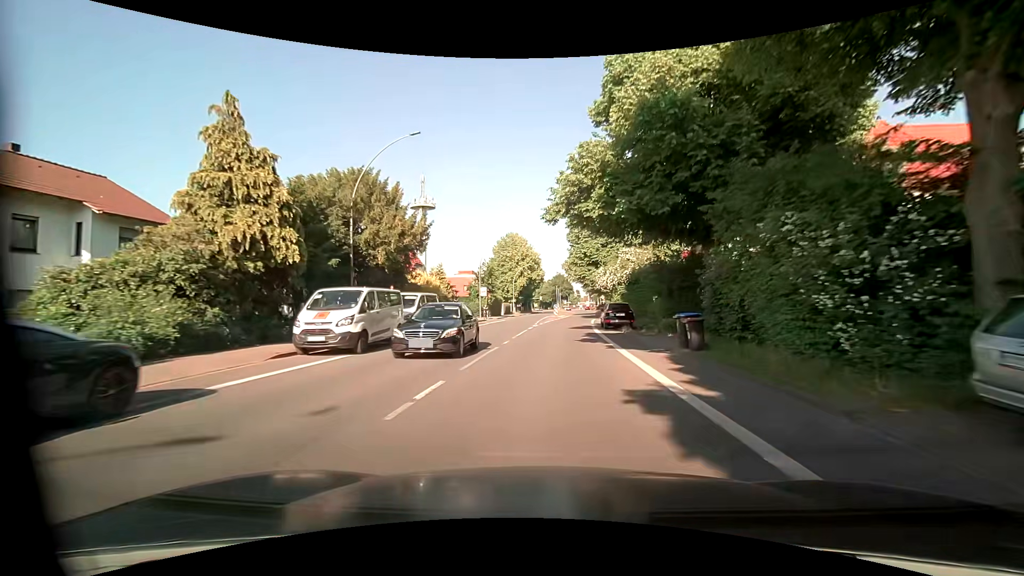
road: primary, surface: asphalt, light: Day
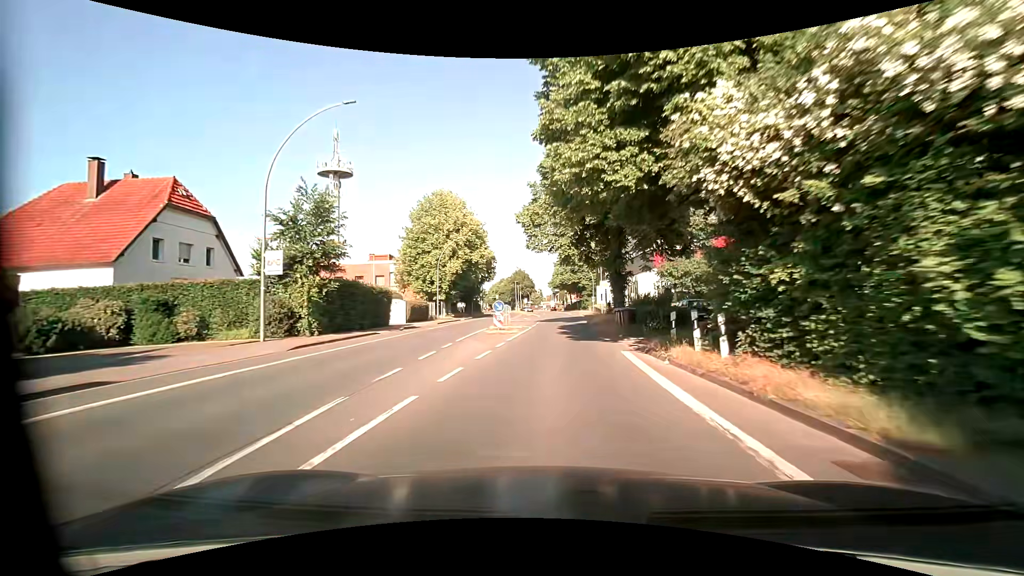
(+1.8, +40.5) m; +5°
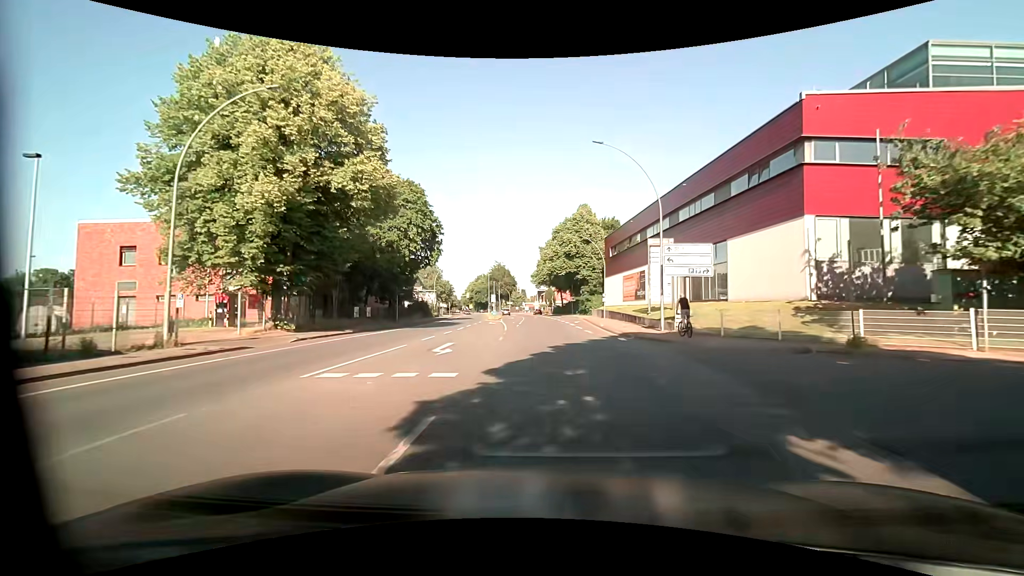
(+0.4, +40.5) m; +1°
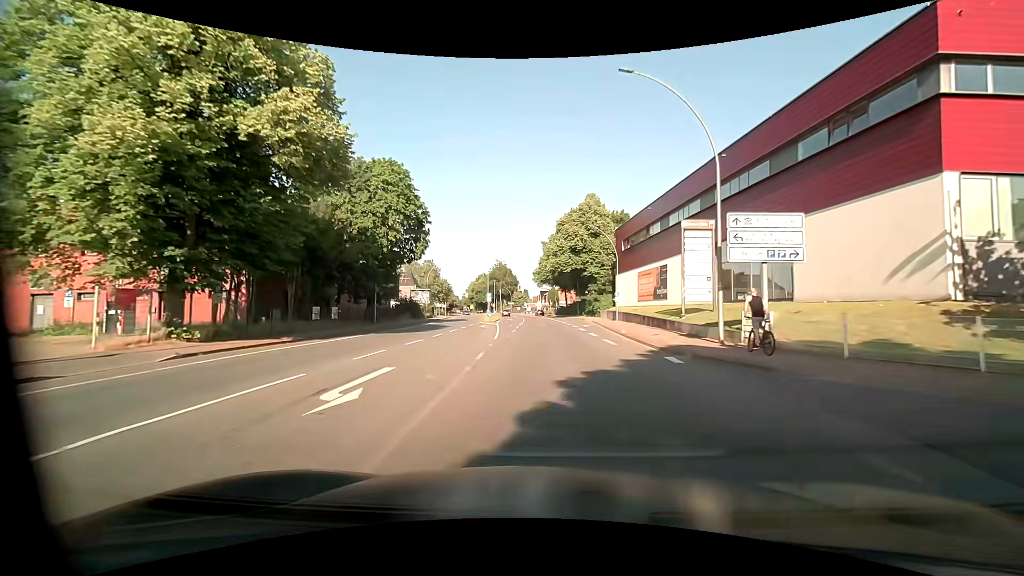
(0.0, +8.1) m; 0°
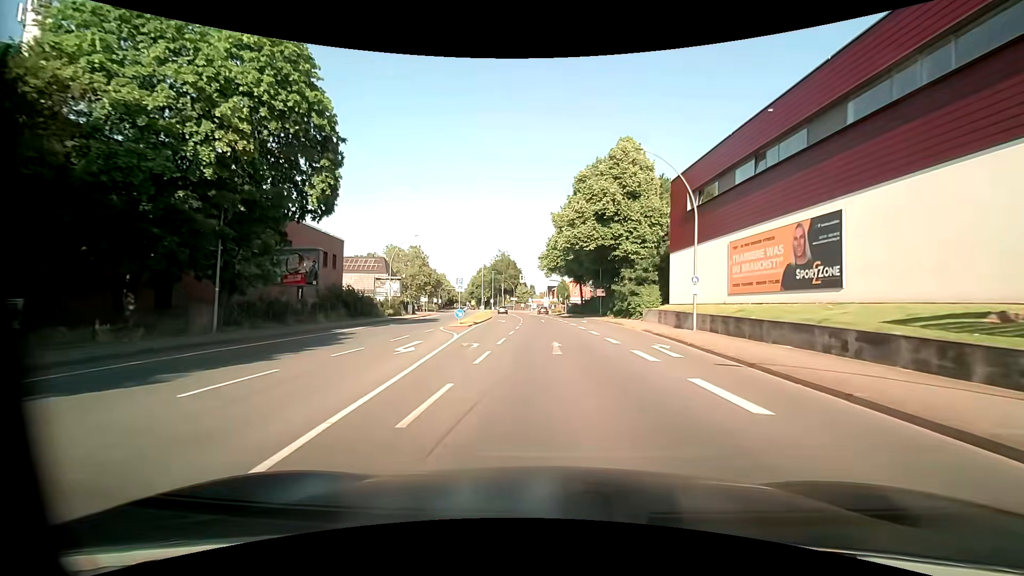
(-0.3, +24.2) m; -1°
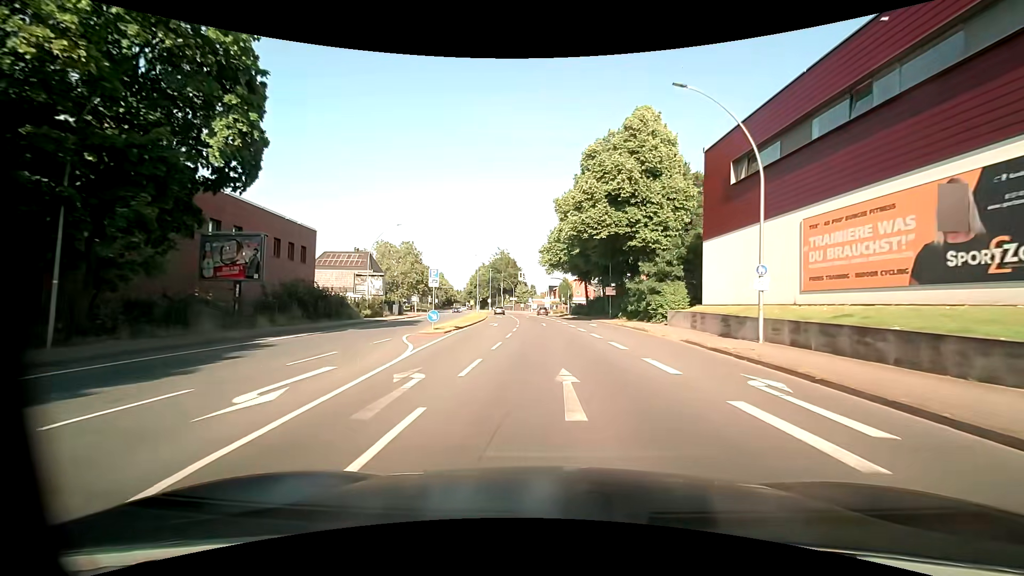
(0.0, +8.0) m; 0°
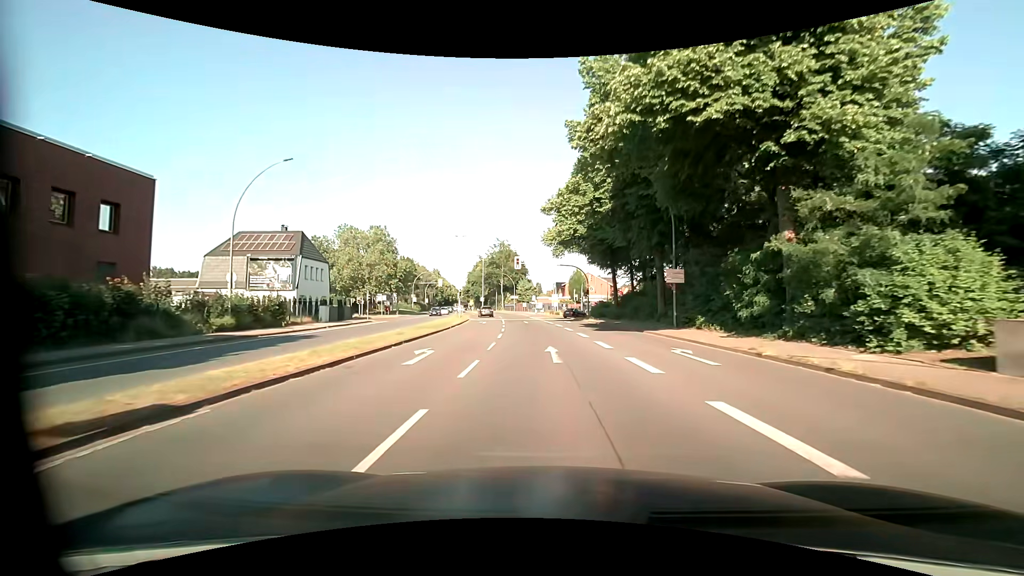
(-0.1, +24.2) m; -1°
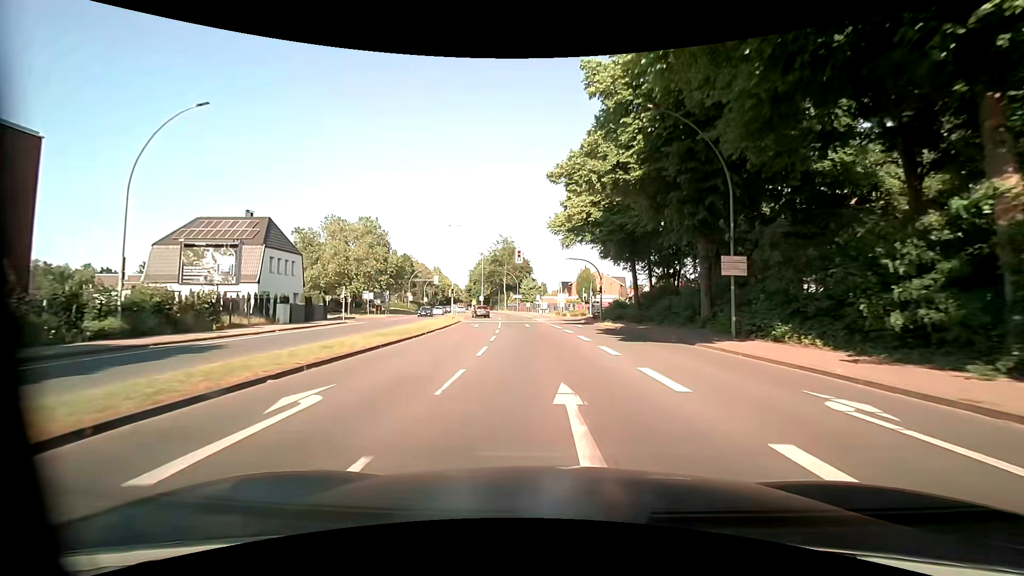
(-0.1, +8.1) m; -1°
(0, +10) (0, +20) (-1, +30) (-1, +40) (-2, +50) (-3, +60) (-4, +70) (-6, +80) (-7, +90) (-9, +99) m
